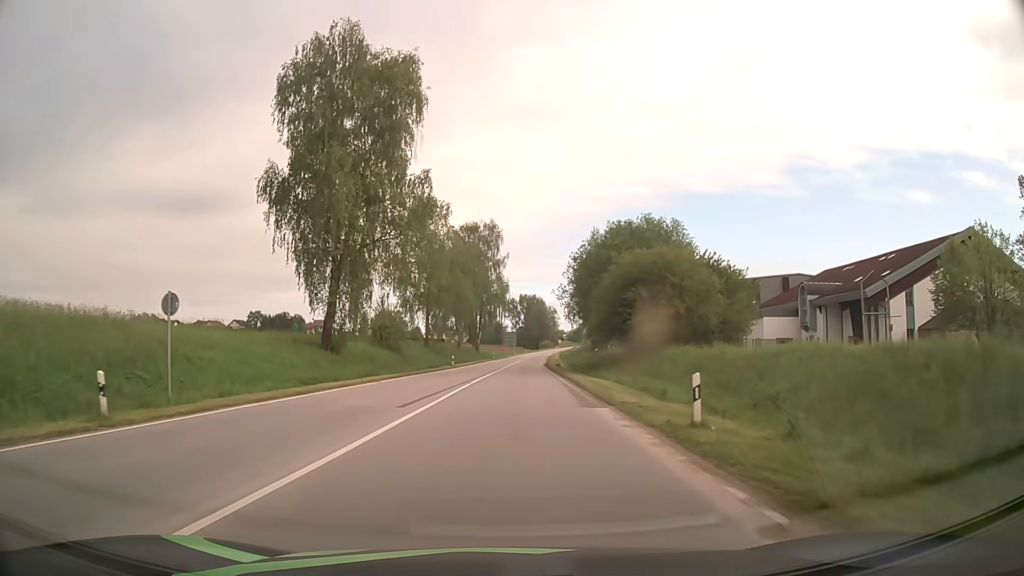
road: secondary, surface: asphalt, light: Day
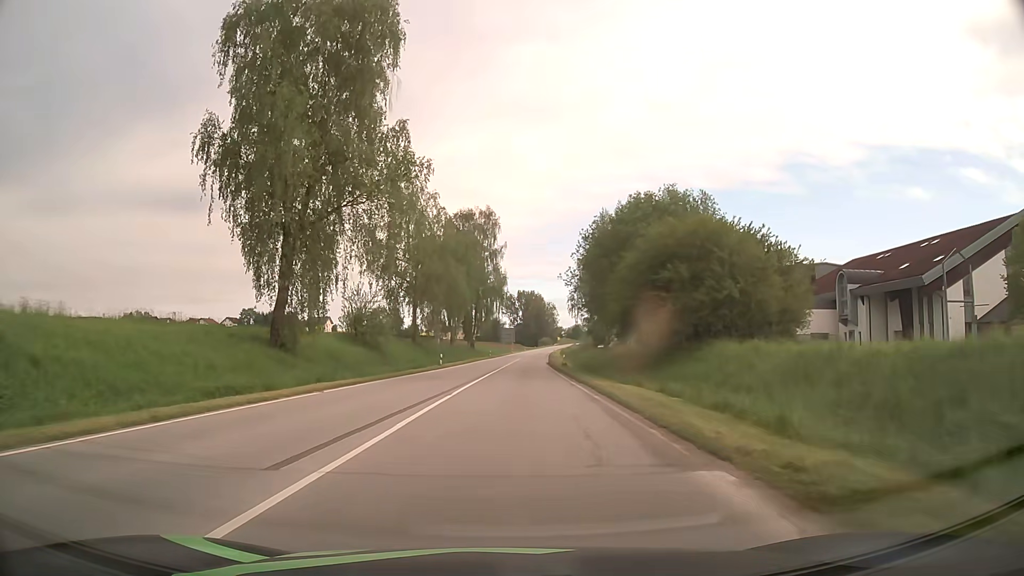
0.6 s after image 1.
(0.0, +9.1) m; 0°
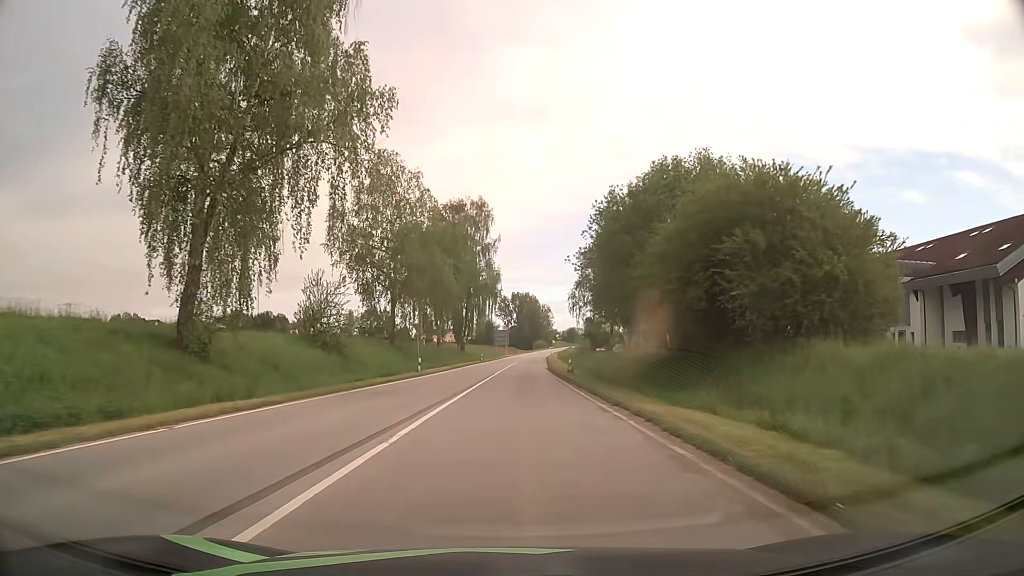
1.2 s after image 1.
(0.0, +9.5) m; 0°
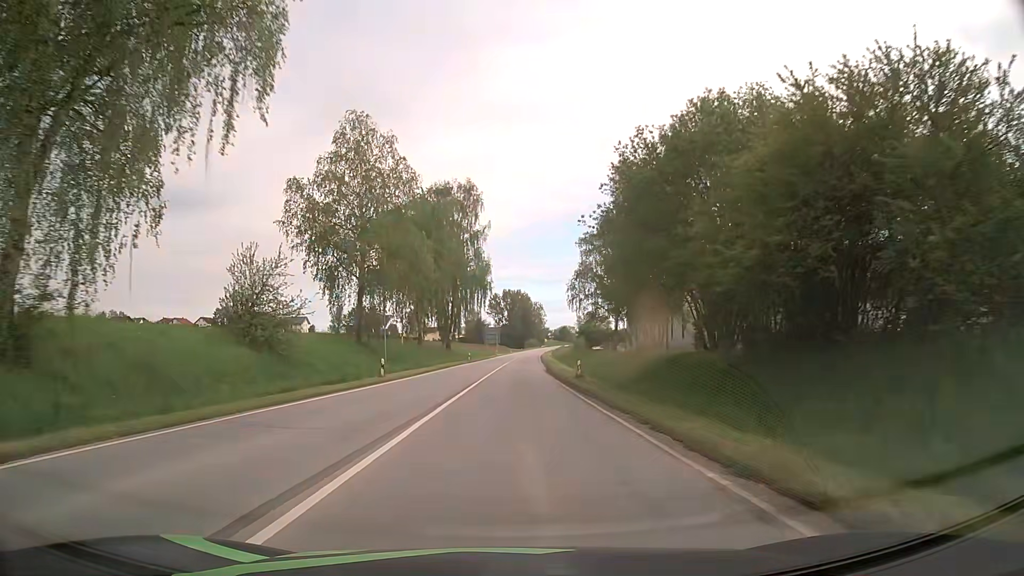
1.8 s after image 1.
(+0.1, +10.0) m; +1°
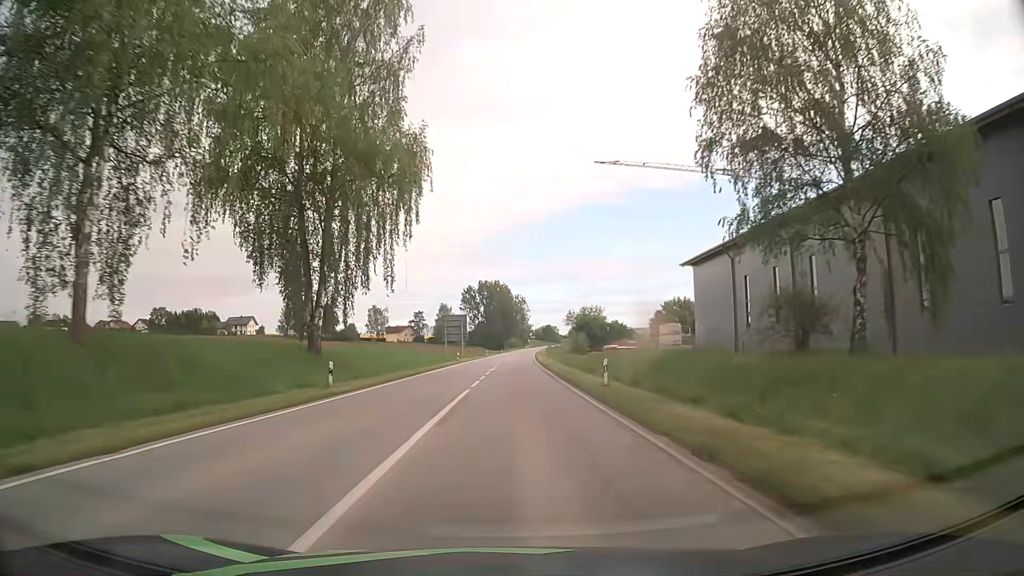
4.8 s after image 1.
(+1.0, +56.5) m; +2°
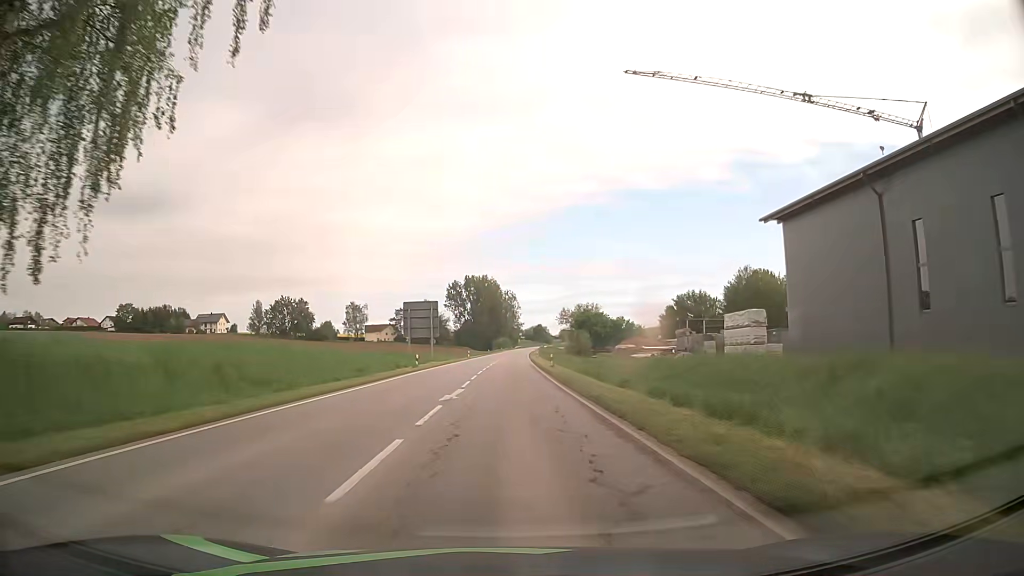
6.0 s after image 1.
(+0.3, +25.3) m; +1°
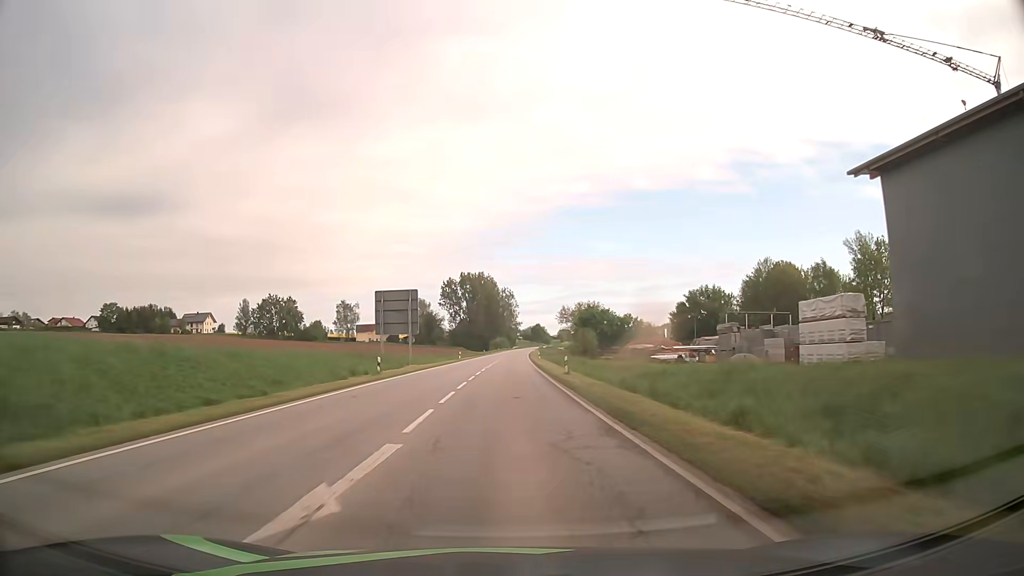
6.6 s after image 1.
(0.0, +13.1) m; 0°
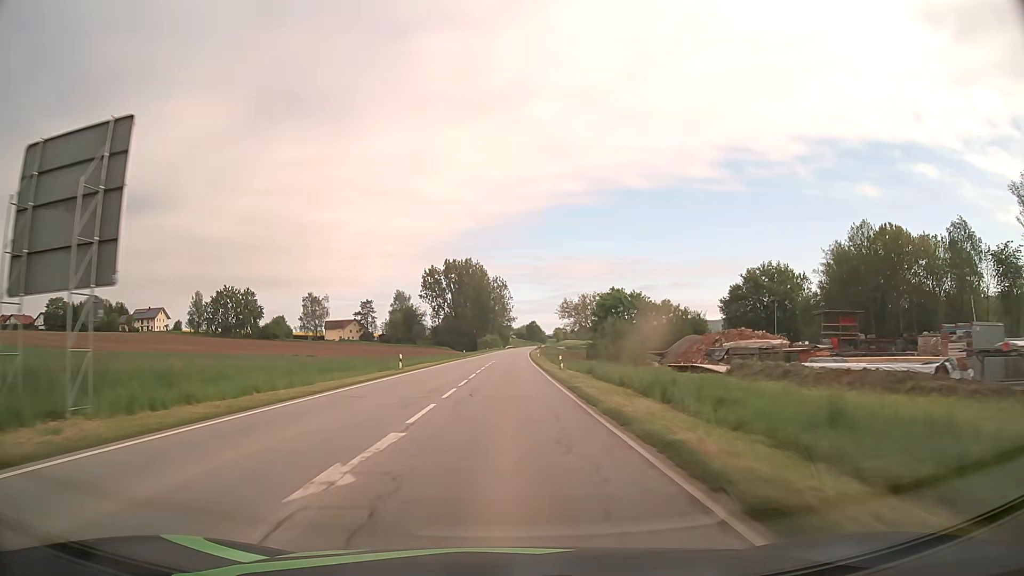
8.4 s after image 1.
(+0.3, +41.2) m; +1°
(0, +10) (0, +20) (0, +30) (0, +40) (0, +50) (0, +60) (+1, +70) (+1, +80) (+1, +90) (+1, +100) m
